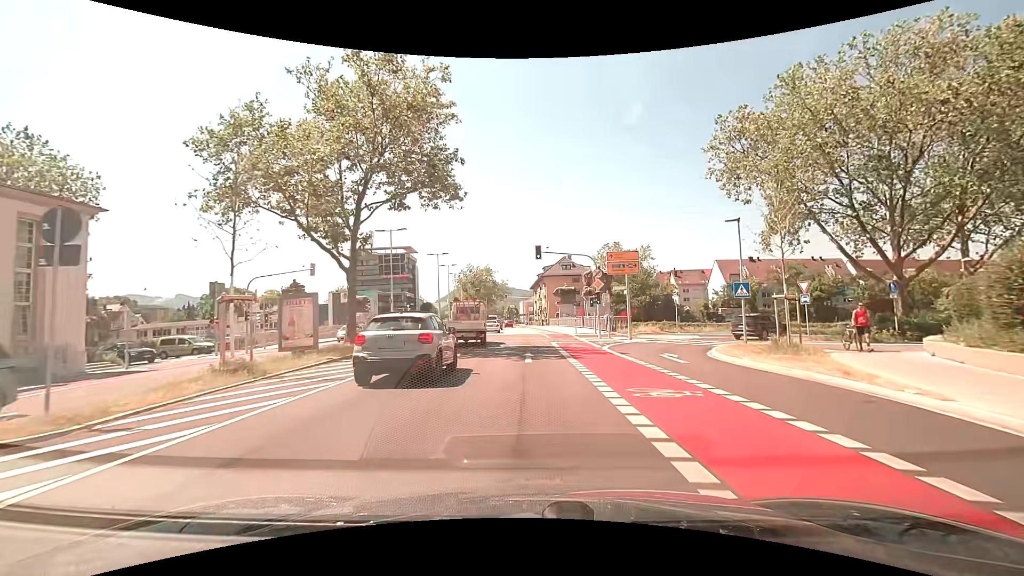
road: secondary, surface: asphalt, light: Day
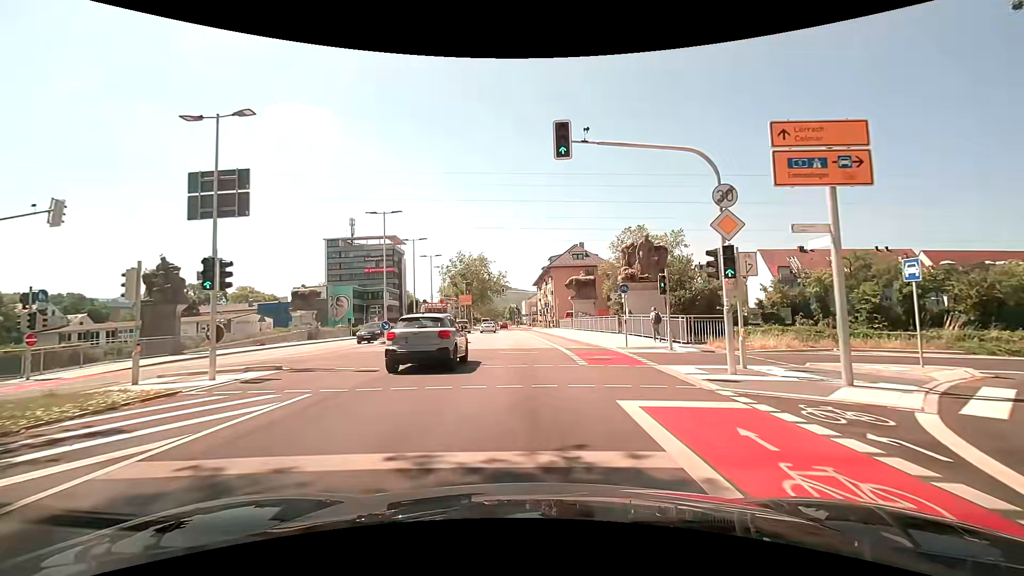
(-0.2, +21.1) m; 0°
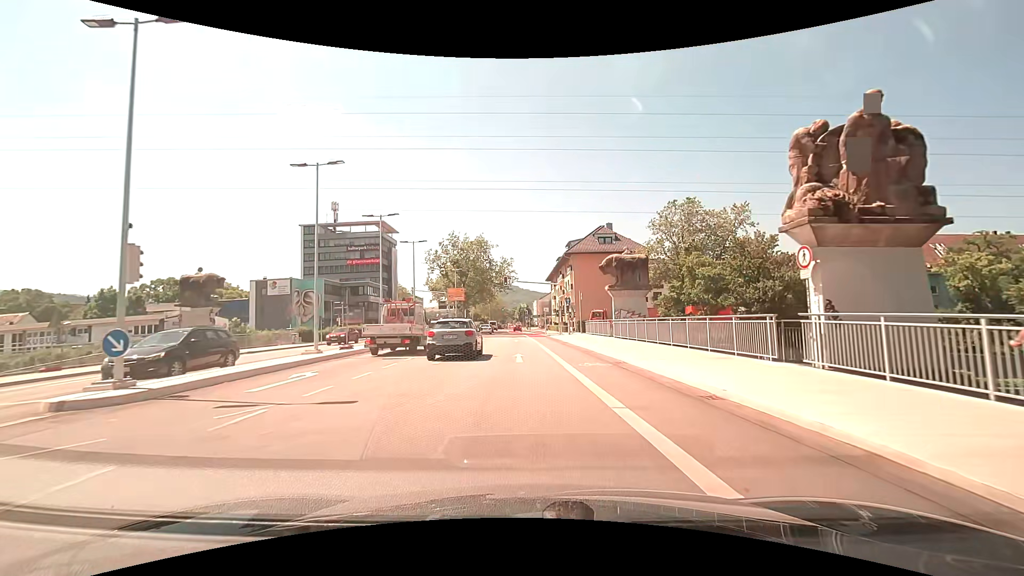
(-0.2, +21.7) m; -2°
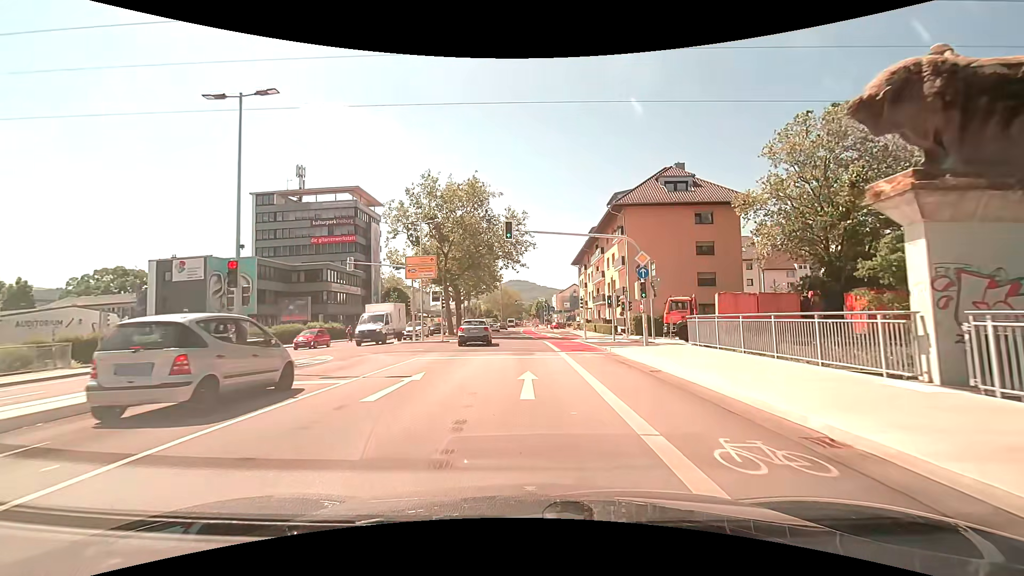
(-0.3, +28.4) m; -1°
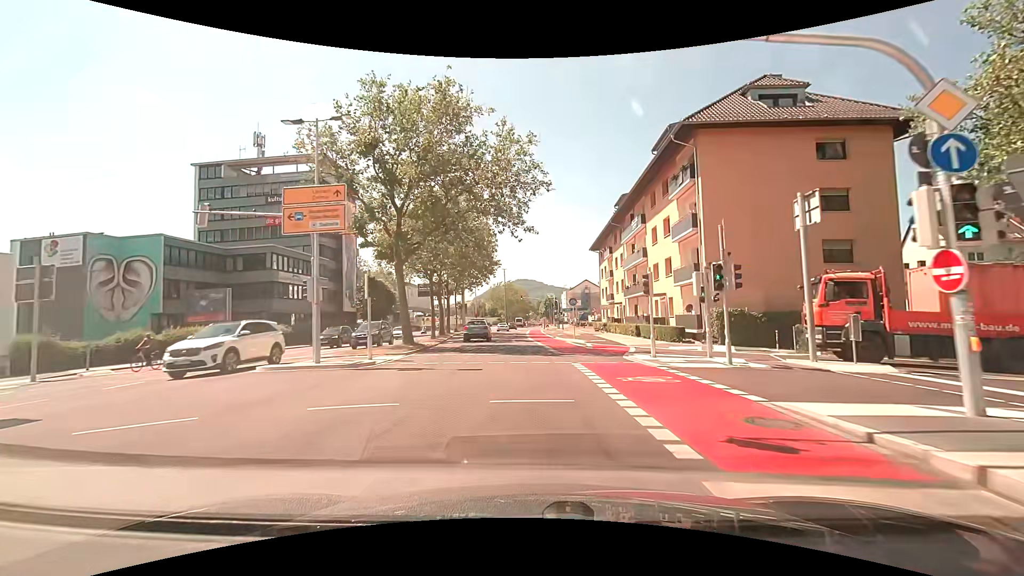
(-0.2, +17.8) m; -1°
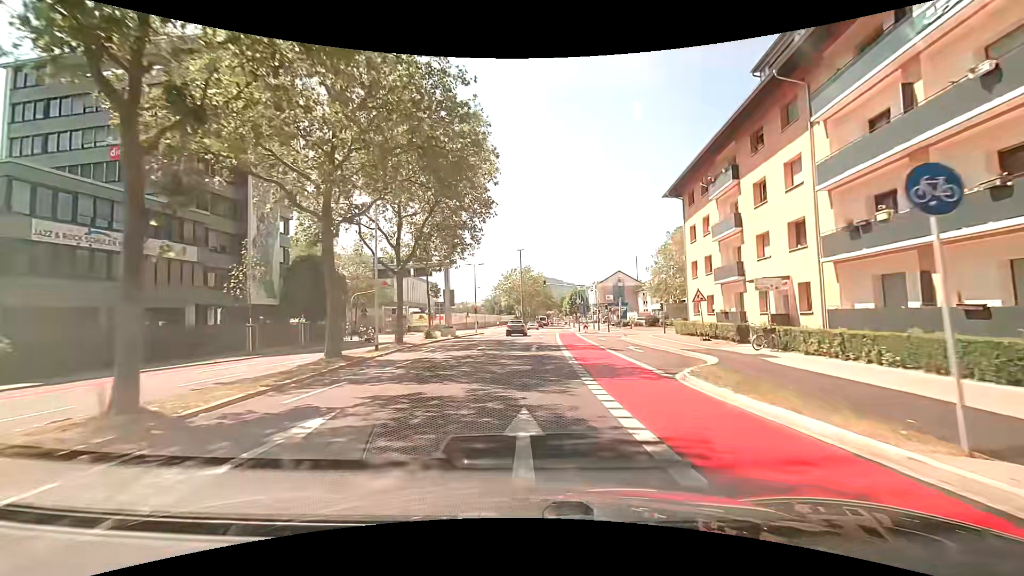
(-0.8, +30.7) m; -2°
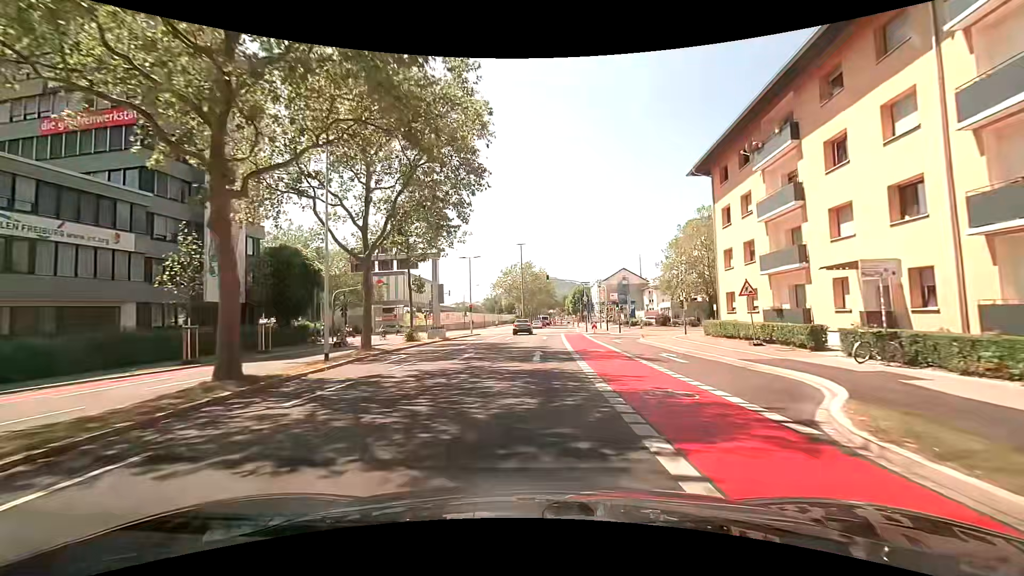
(-0.1, +6.2) m; -1°
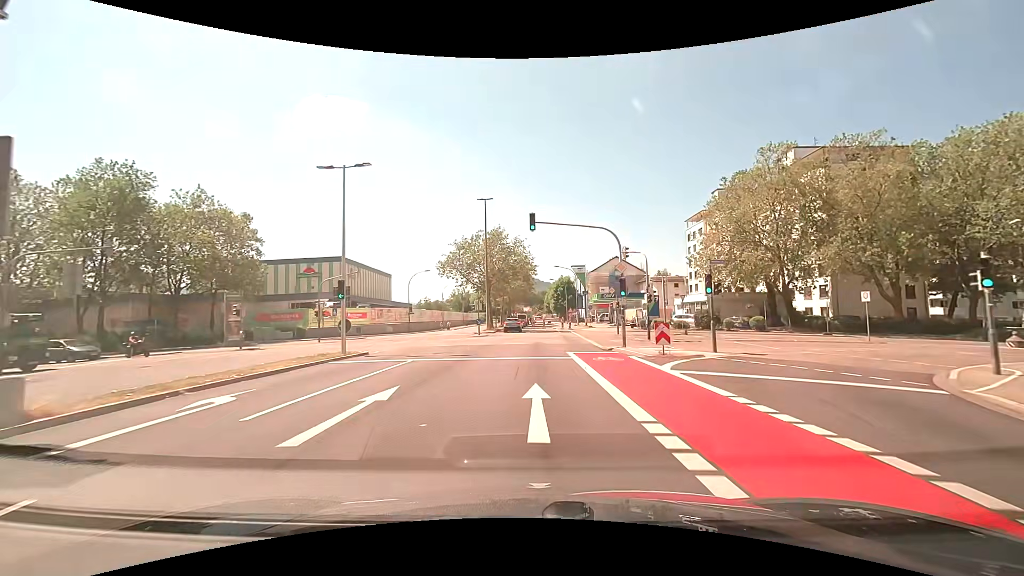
(+0.9, +31.3) m; +4°
